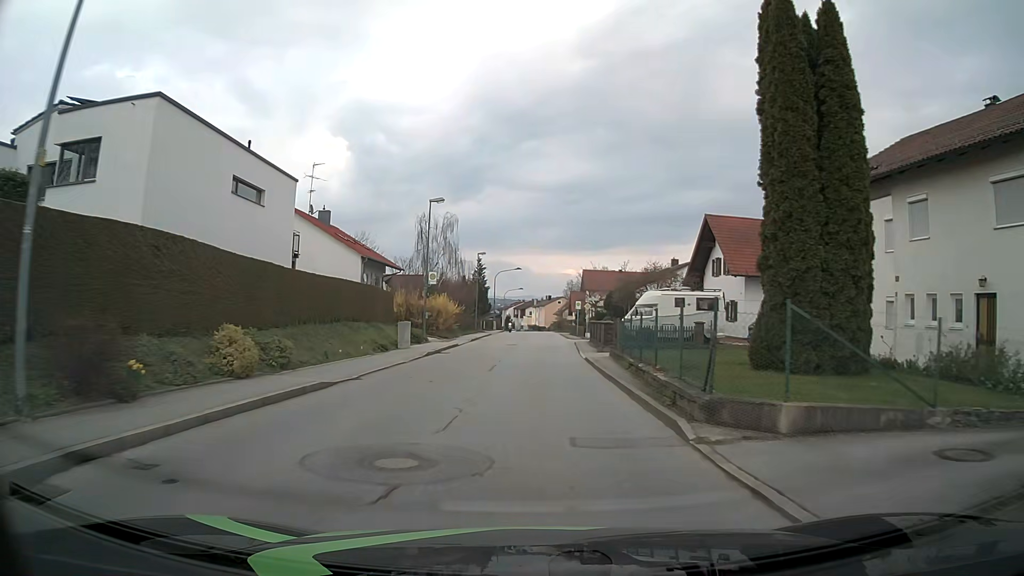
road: unclassified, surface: asphalt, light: Day
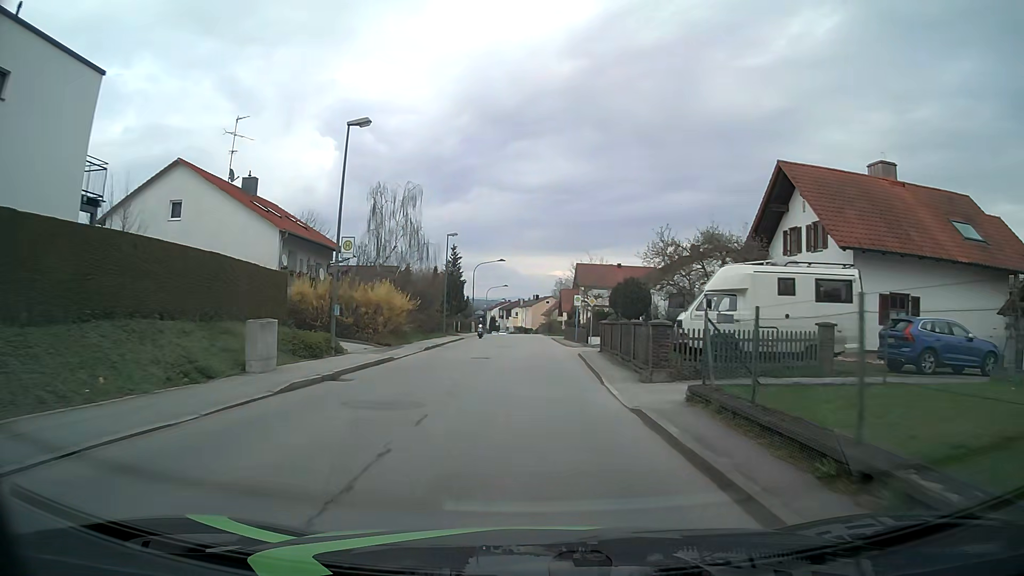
(+0.2, +14.8) m; +1°
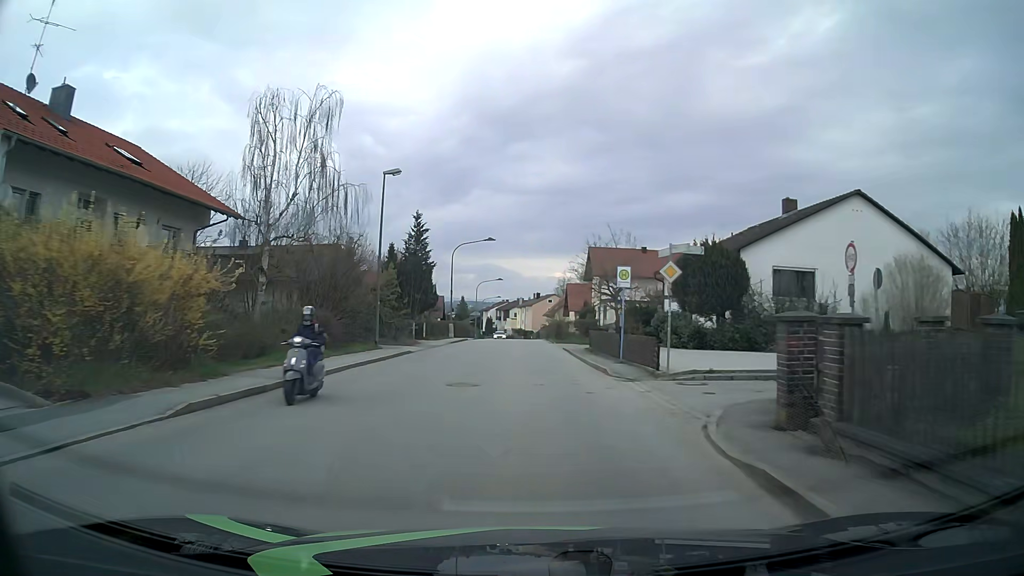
(0.0, +22.6) m; 0°
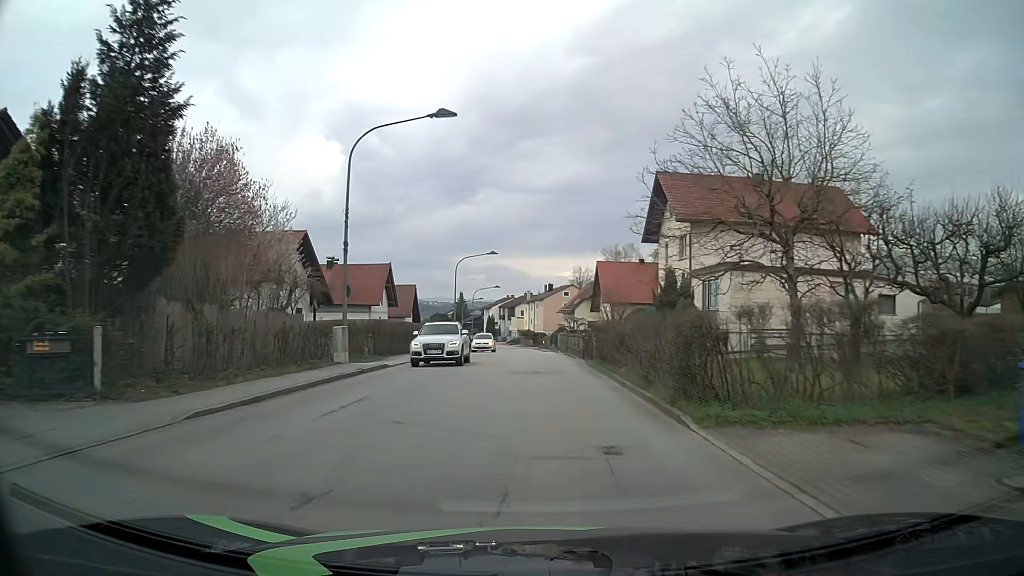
(-0.3, +37.9) m; -1°
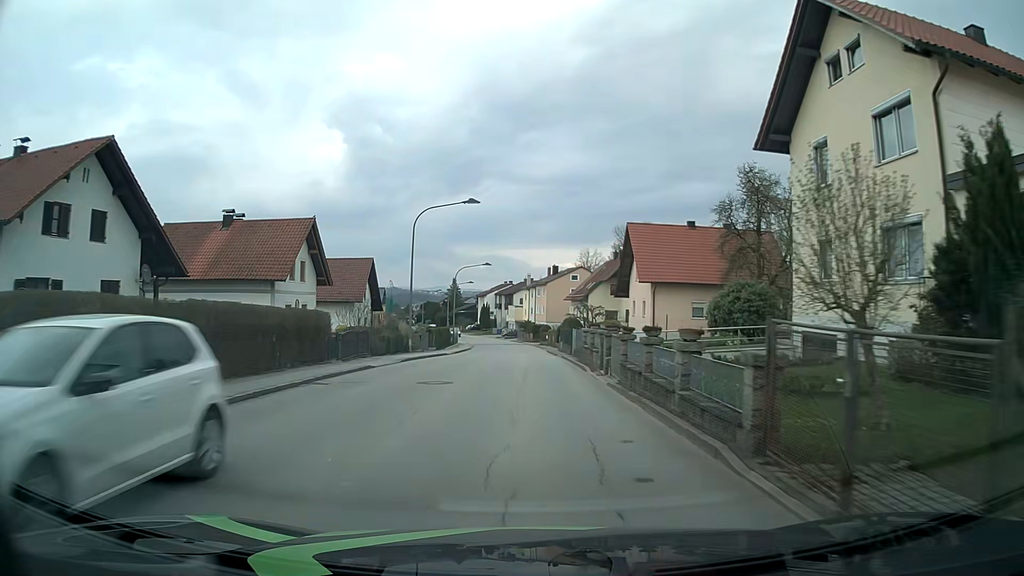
(0.0, +22.8) m; 0°
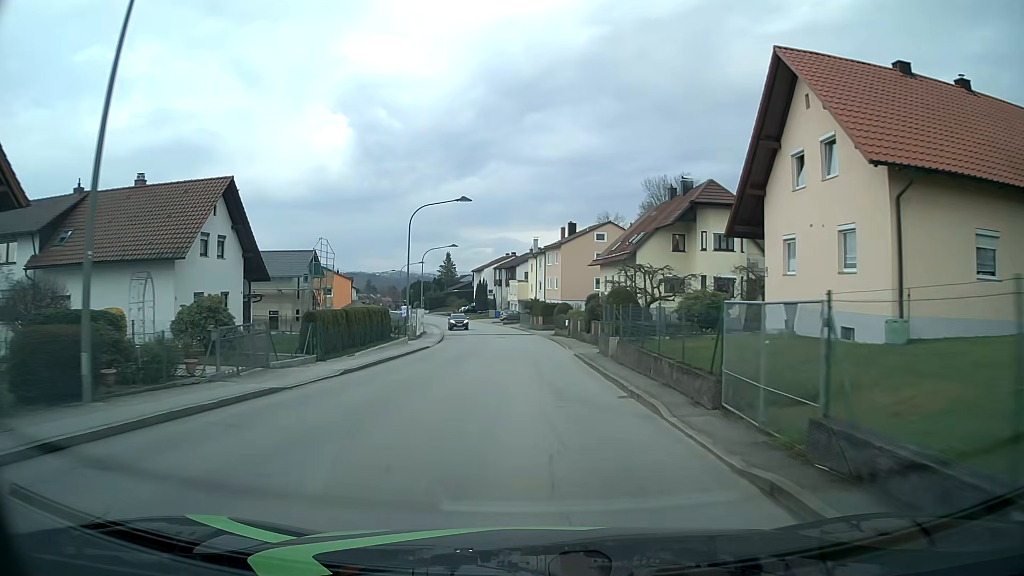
(-0.1, +30.8) m; 0°
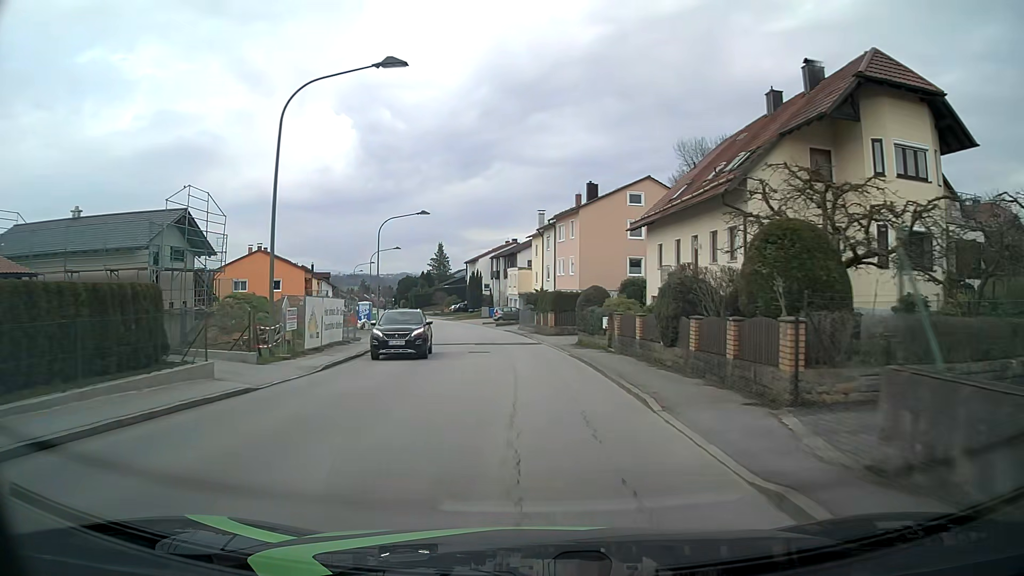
(0.0, +23.3) m; 0°
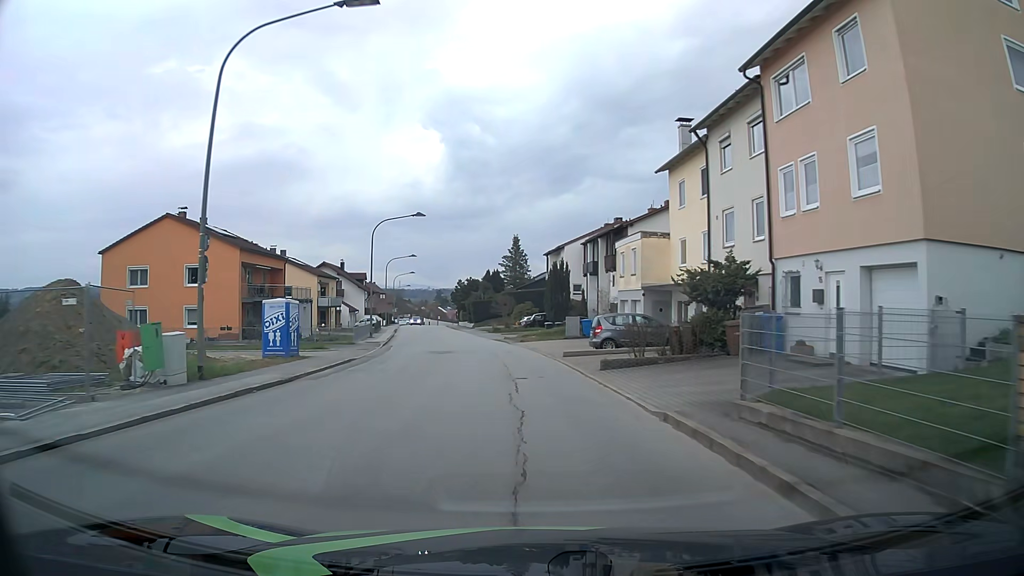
(-2.2, +37.8) m; -8°
(0, +10) (-1, +20) (-2, +30) (-3, +40) (-5, +50) (-7, +60) (-8, +69) (-10, +79) (-12, +89) (-14, +99) m
